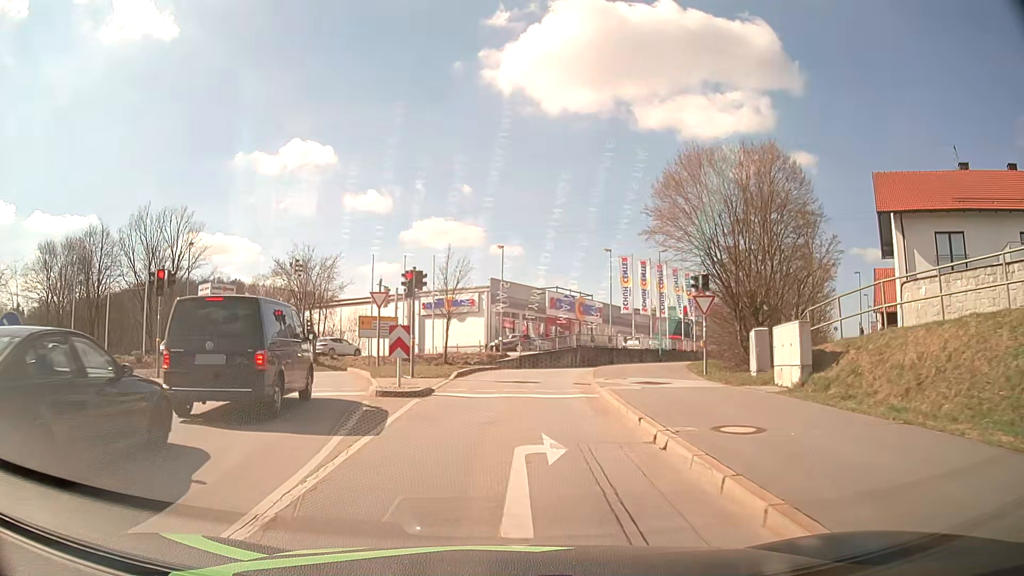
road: primary_link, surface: asphalt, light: Day
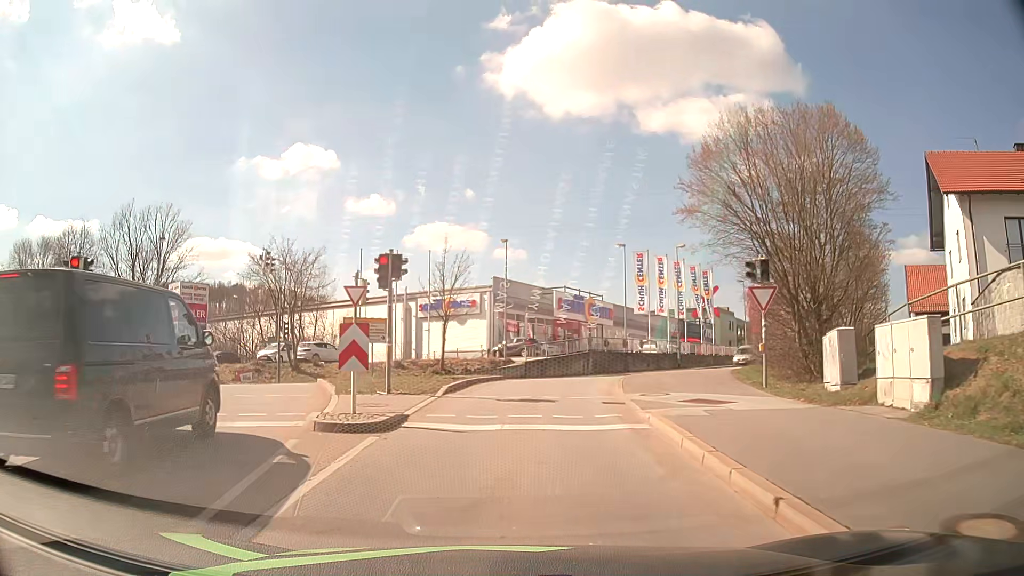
(0.0, +5.1) m; 0°
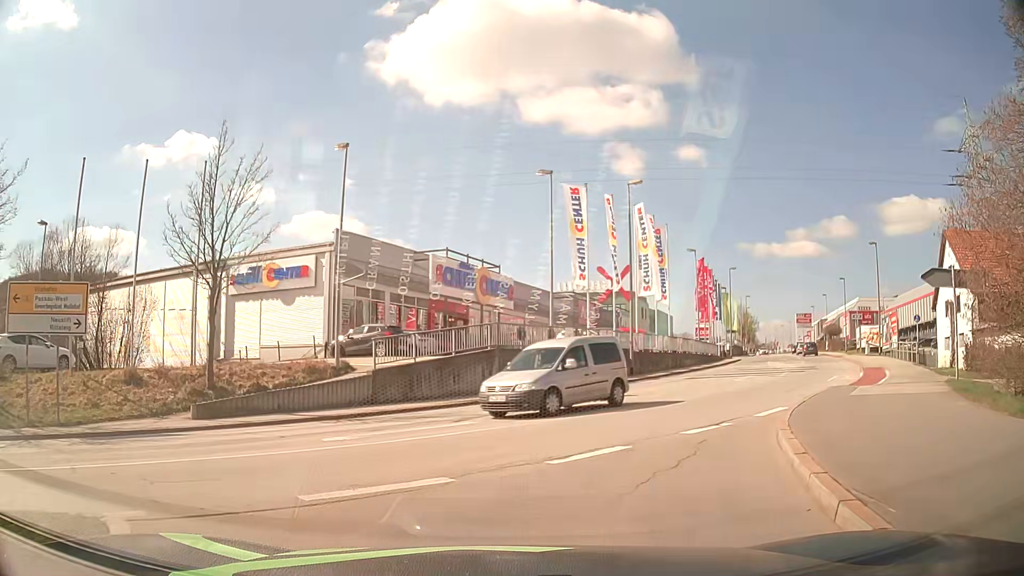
(+1.0, +20.5) m; +11°
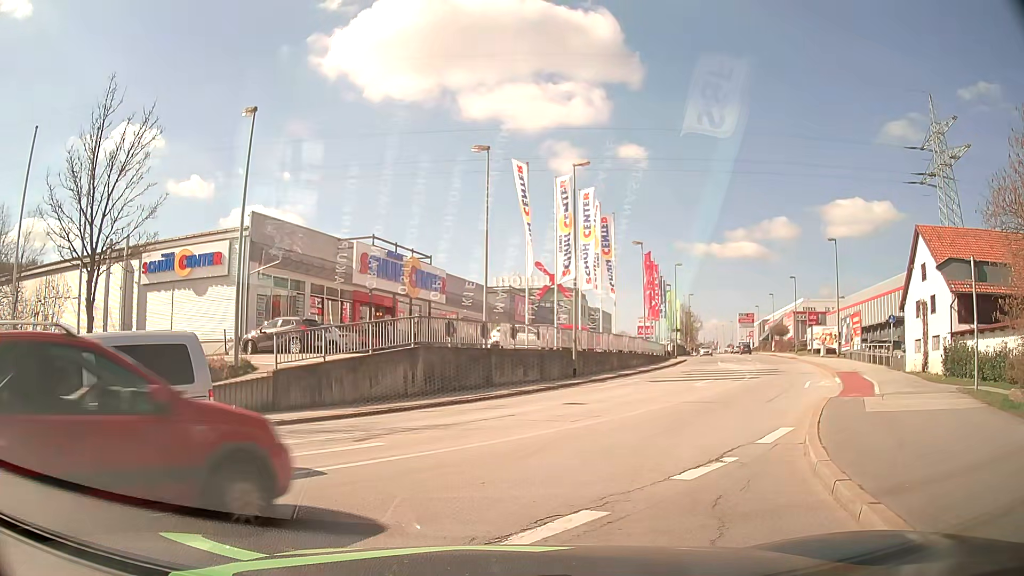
(+0.1, +3.1) m; +4°
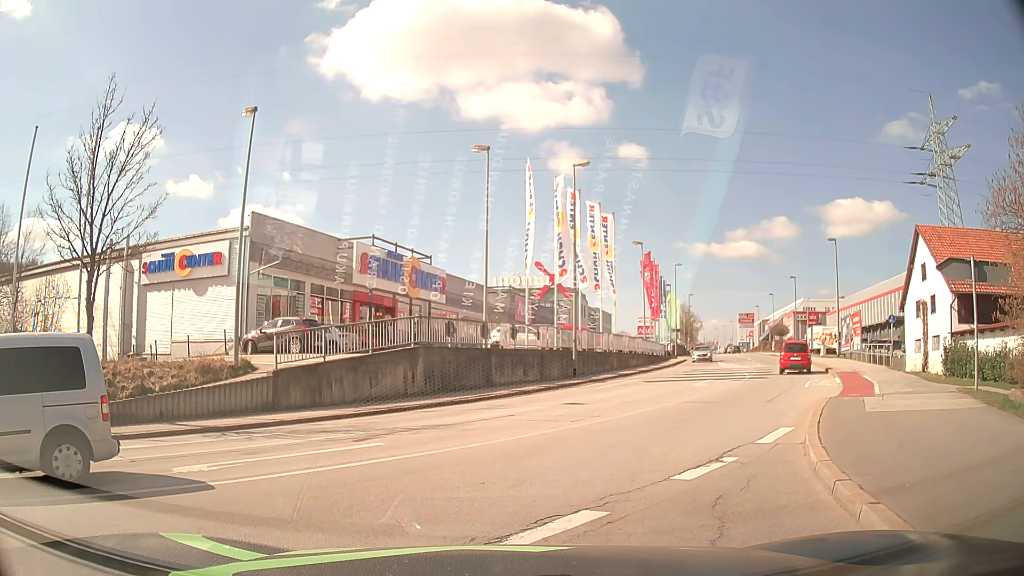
(0.0, 0.0) m; 0°
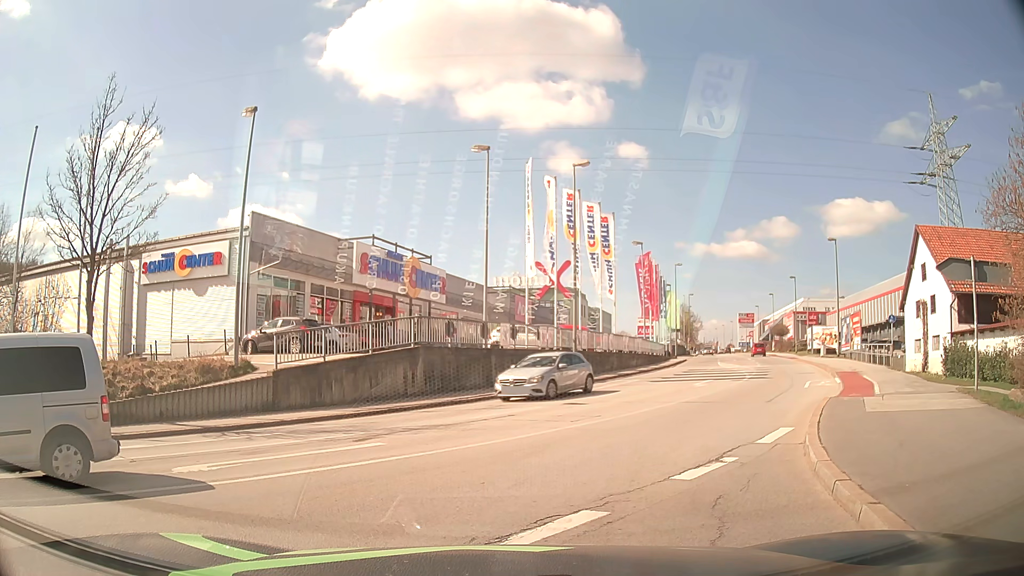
(0.0, 0.0) m; 0°
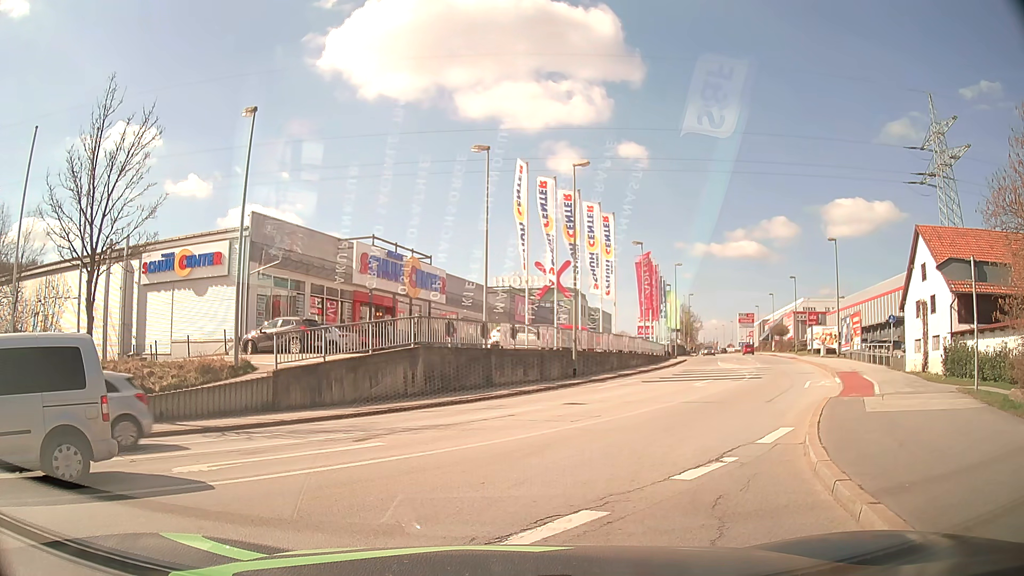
(0.0, 0.0) m; 0°
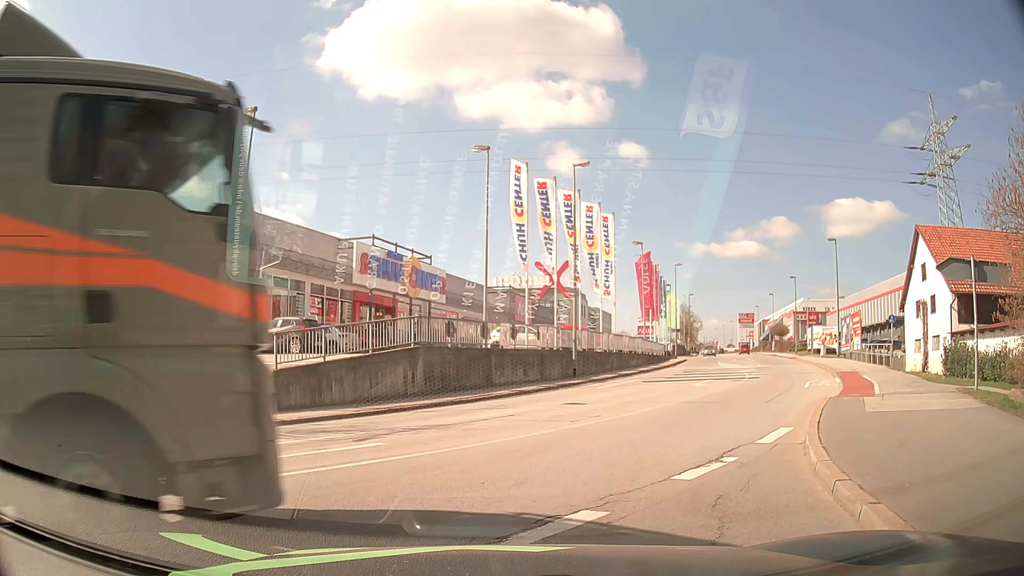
(0.0, 0.0) m; 0°
